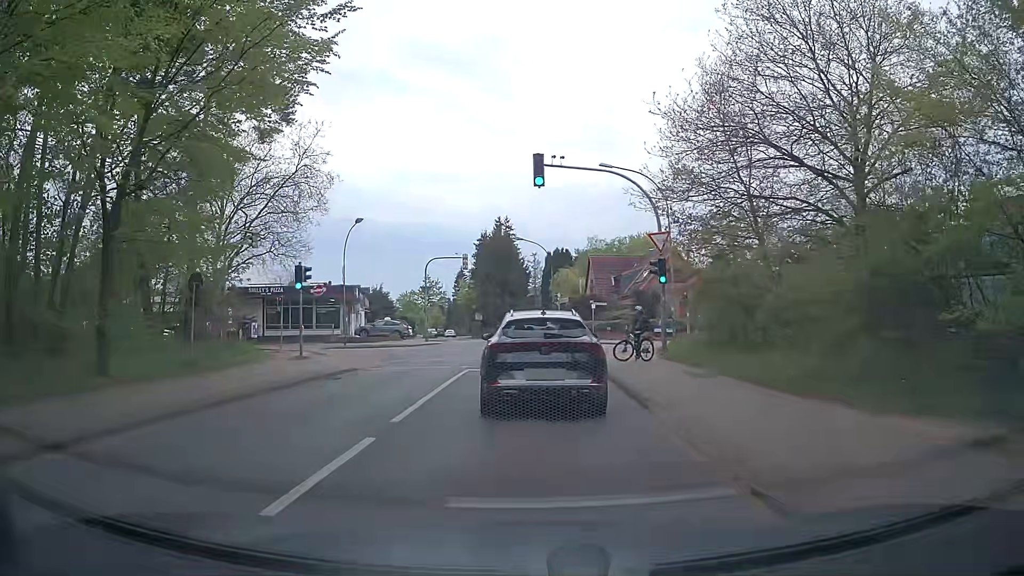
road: unclassified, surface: asphalt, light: Day
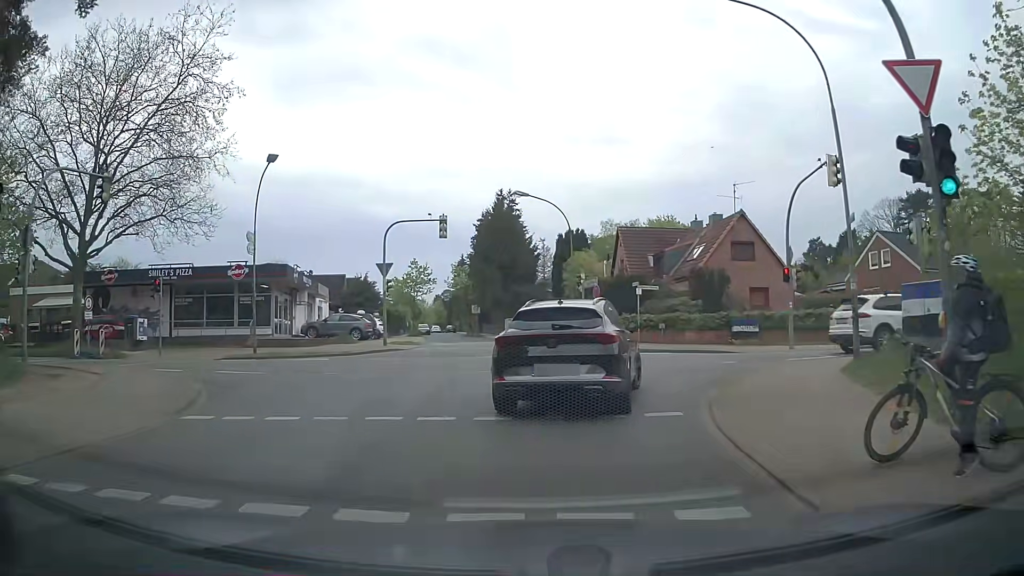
(-0.2, +16.2) m; -2°
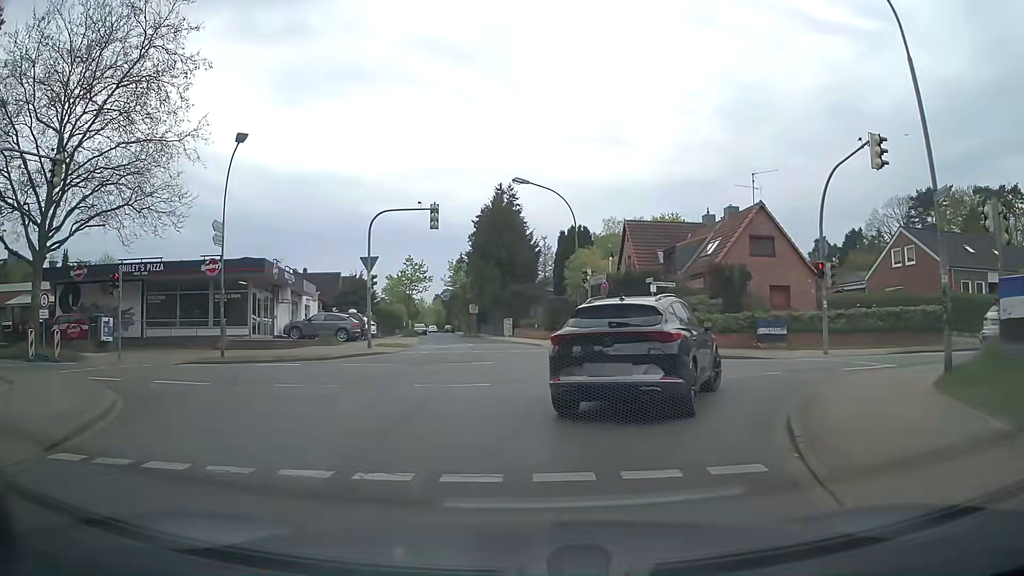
(0.0, +3.2) m; 0°
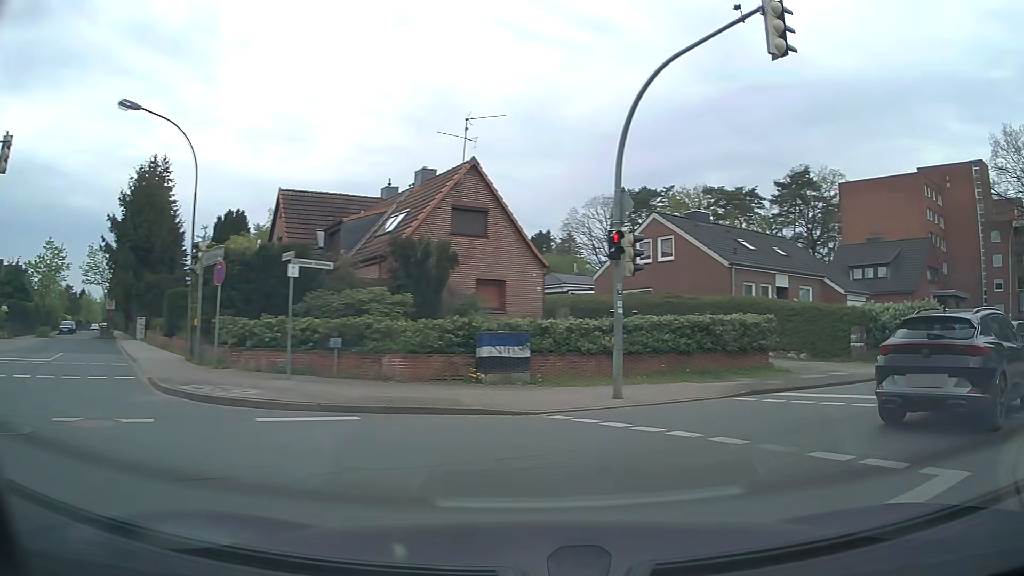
(+1.8, +11.2) m; +28°
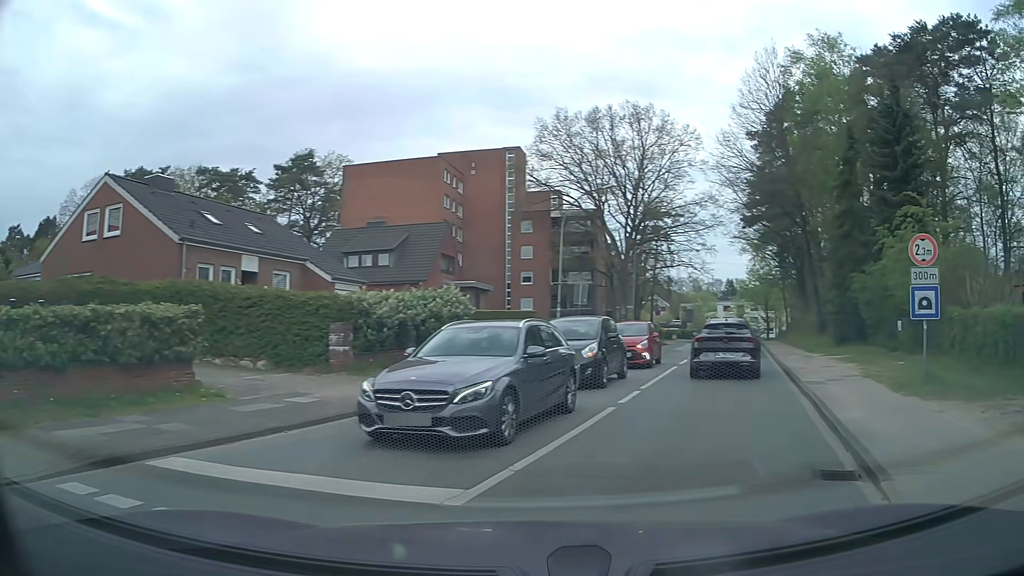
(+2.8, +7.0) m; +43°
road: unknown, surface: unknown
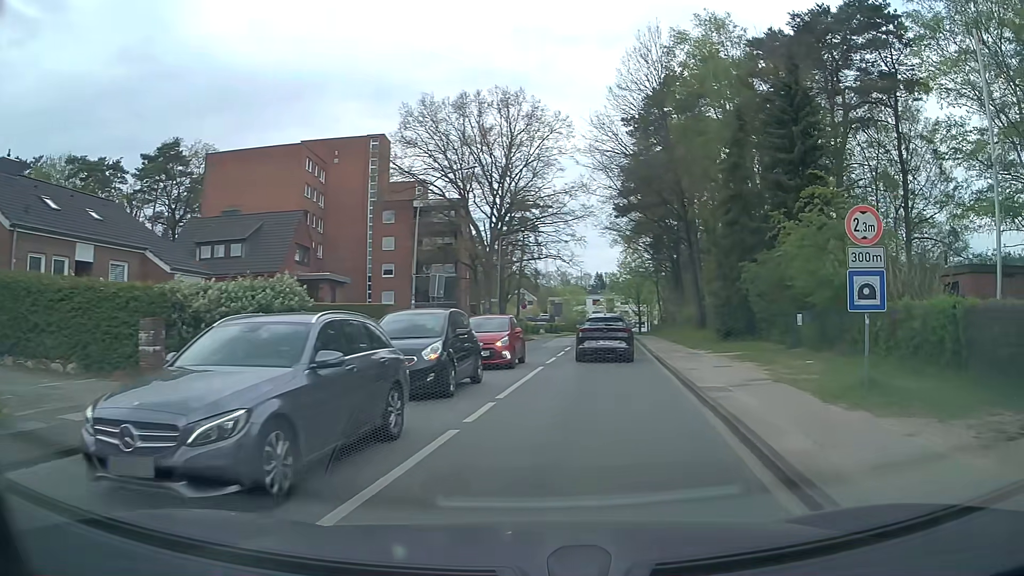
(+0.4, +2.9) m; +12°
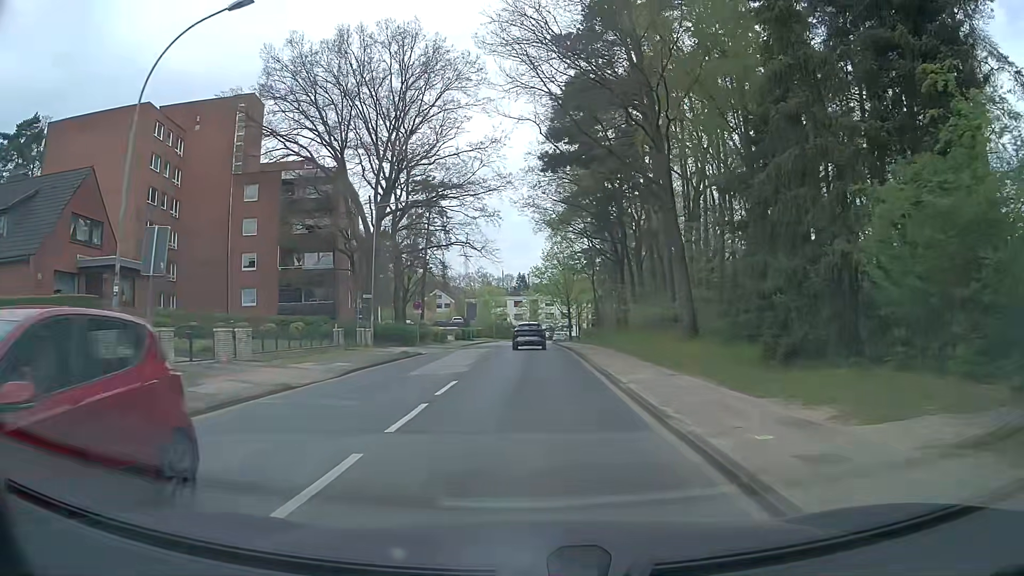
(+1.6, +17.0) m; +6°
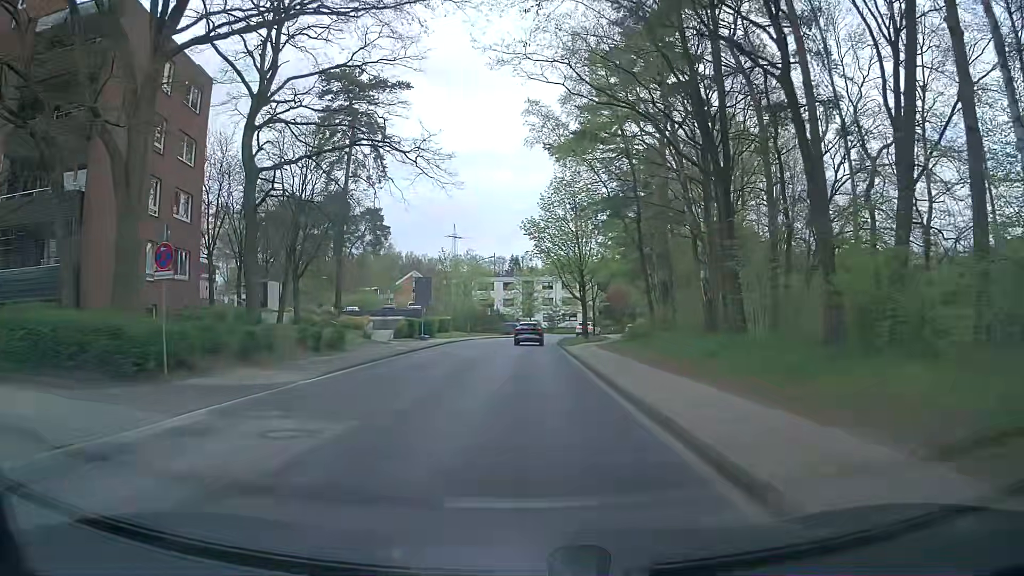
(+0.1, +32.1) m; 0°
(0, +10) (0, +20) (0, +30) (0, +40) (+1, +50) (+2, +60) (+4, +70) (+7, +79) (+10, +88) (+14, +98) m
